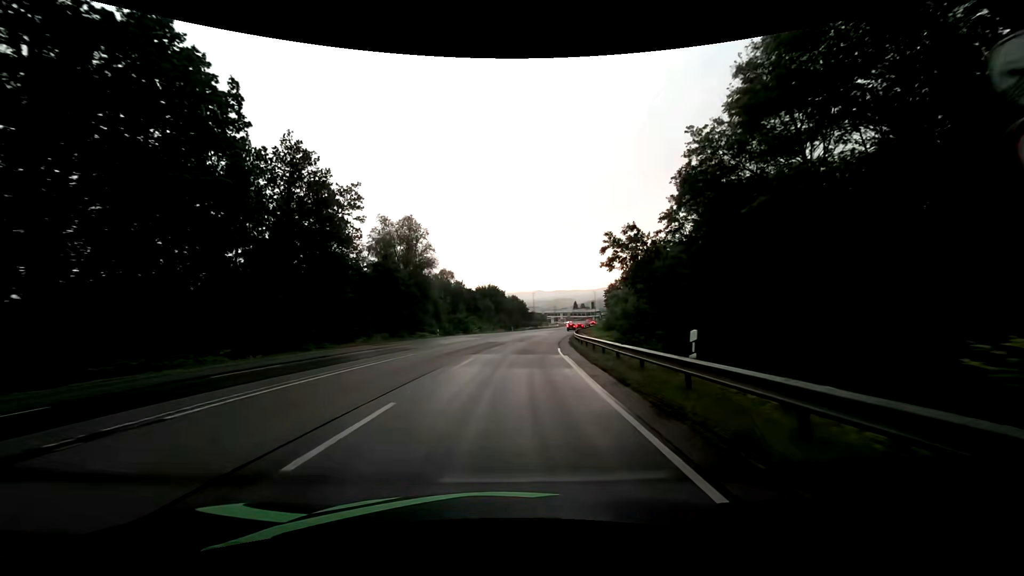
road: secondary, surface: asphalt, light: Day
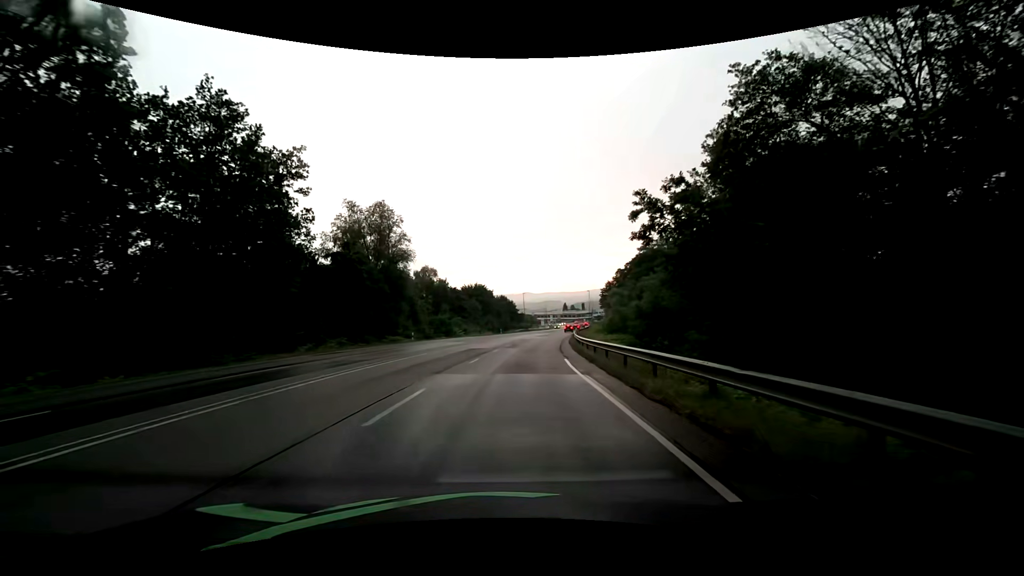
(+0.1, +9.1) m; +1°
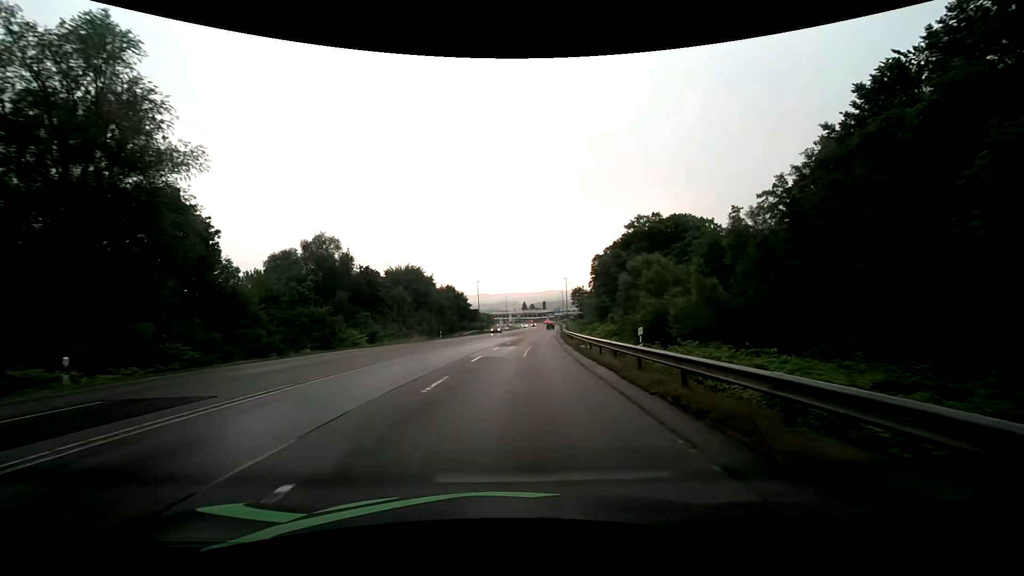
(+1.4, +34.6) m; +5°
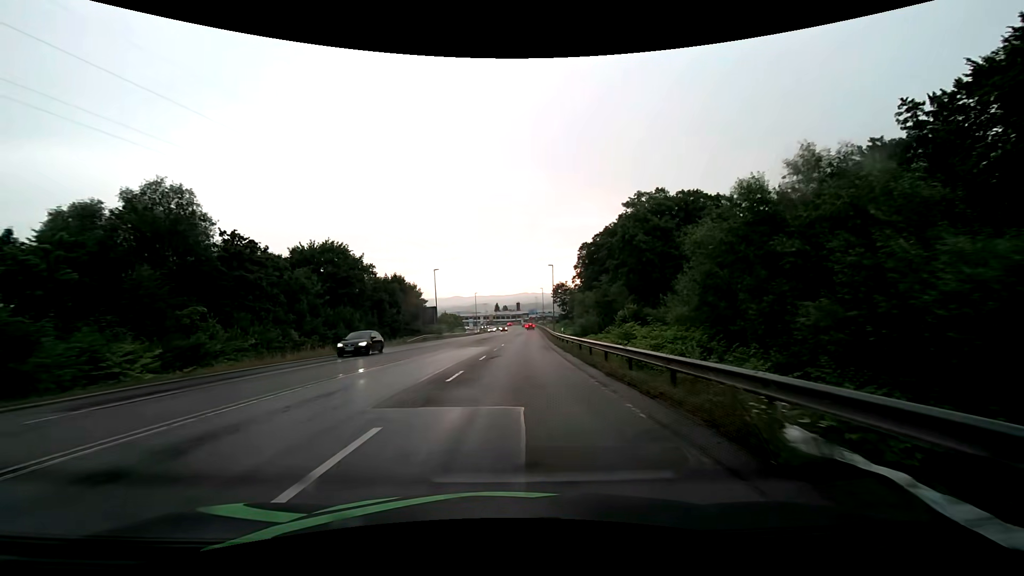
(+0.6, +23.9) m; +3°
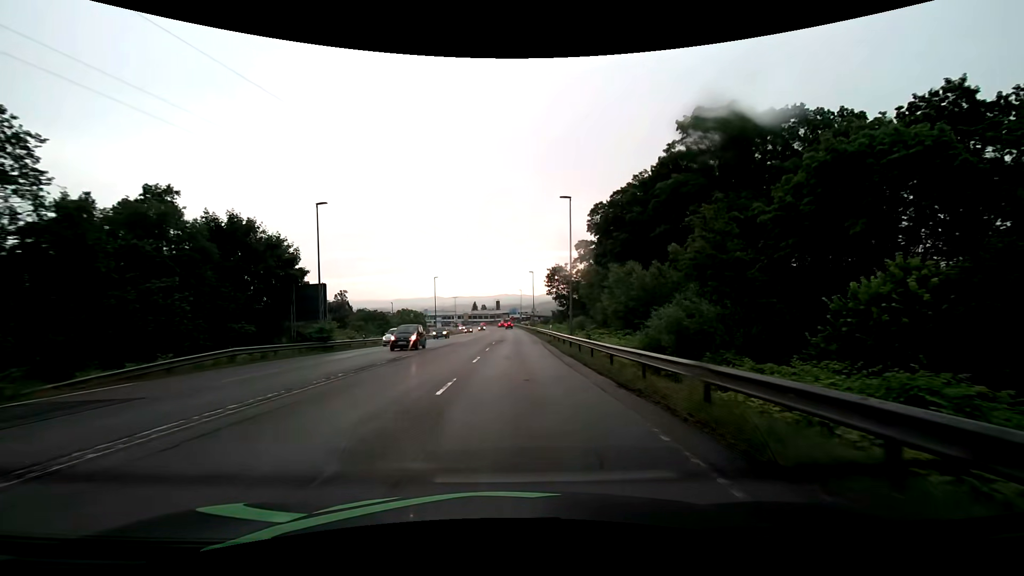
(+1.0, +38.6) m; +2°
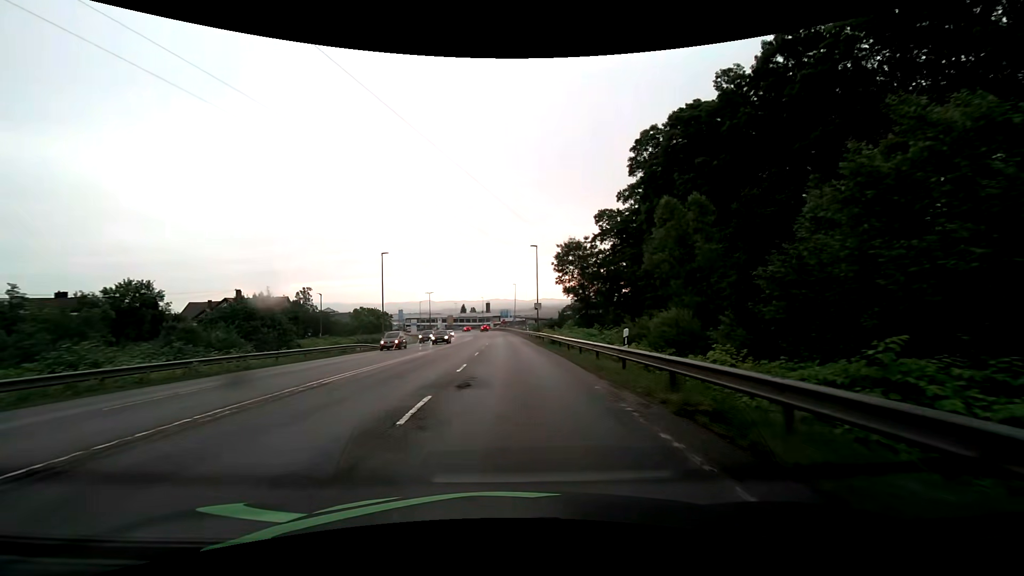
(+0.3, +30.5) m; +1°
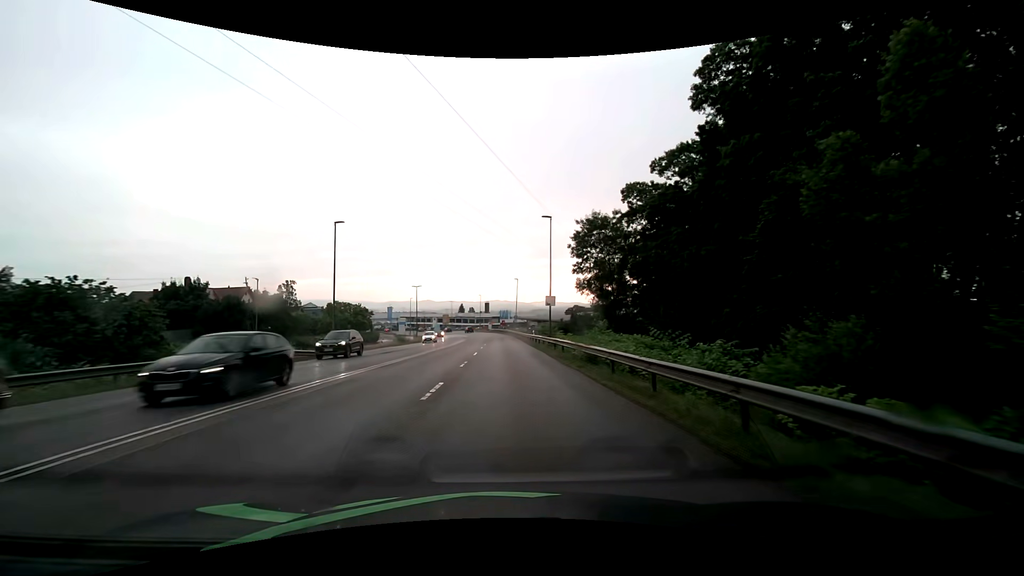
(0.0, +15.2) m; 0°
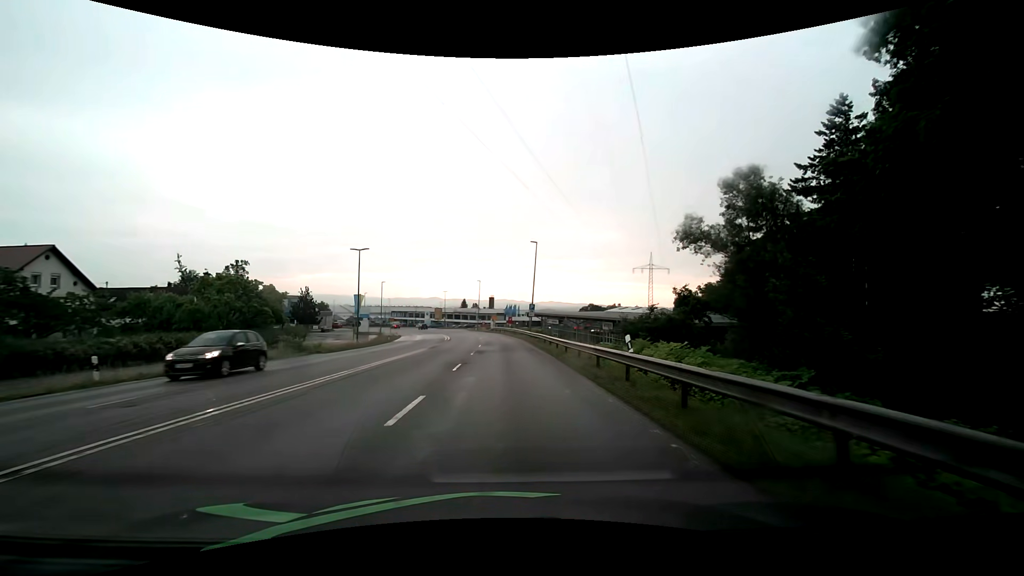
(-0.2, +38.2) m; -1°
(0, +10) (0, +20) (0, +30) (-1, +40) (-1, +50) (-2, +60) (-3, +70) (-5, +80) (-7, +90) (-9, +99) m
